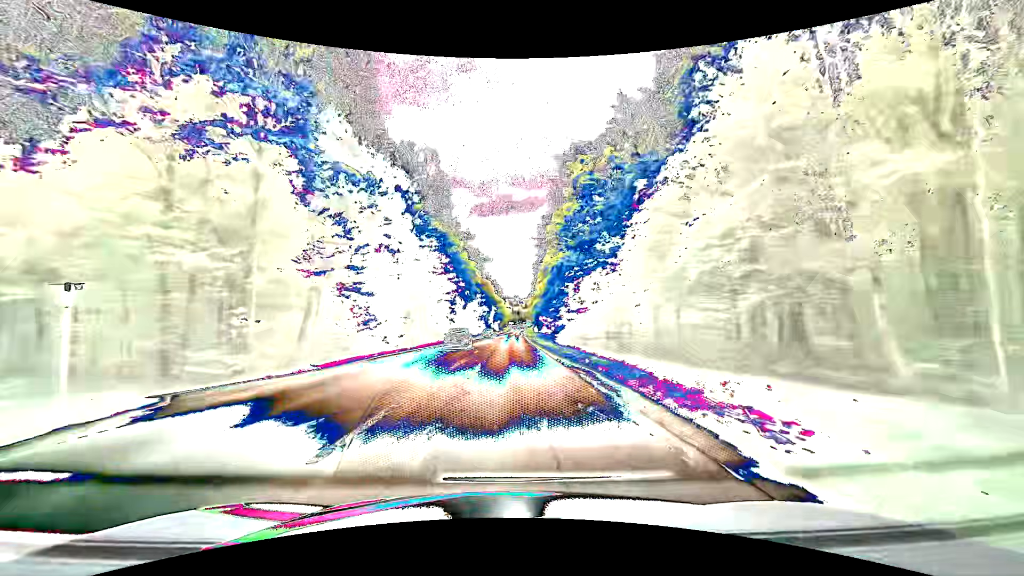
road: secondary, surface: asphalt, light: Day
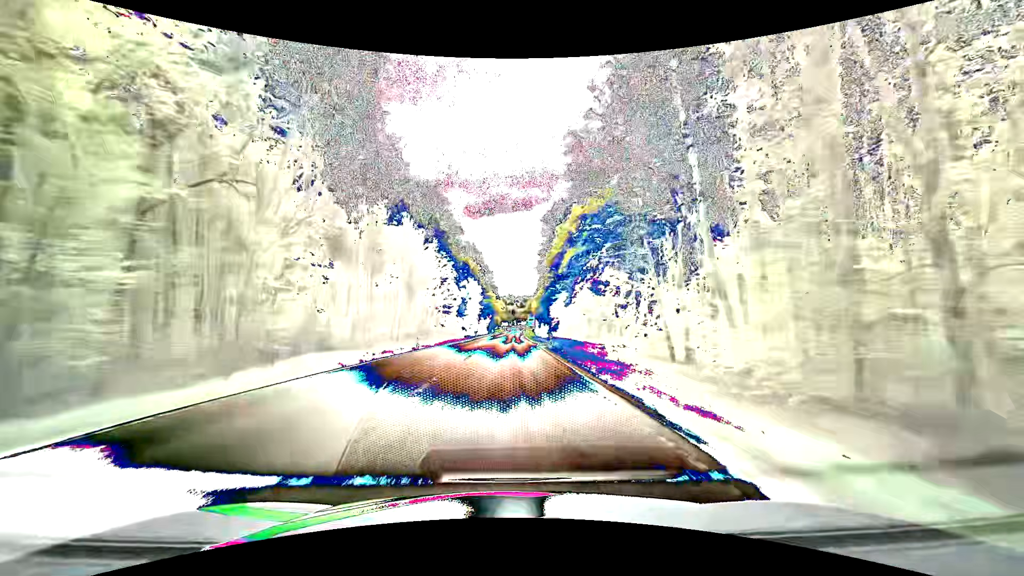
(+0.9, +79.0) m; +1°
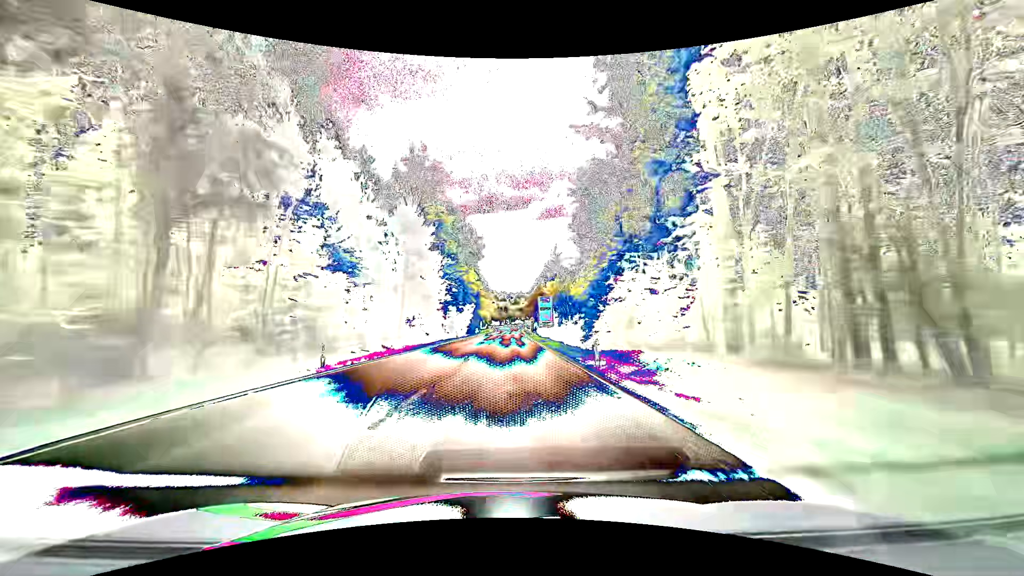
(-0.1, +76.1) m; 0°
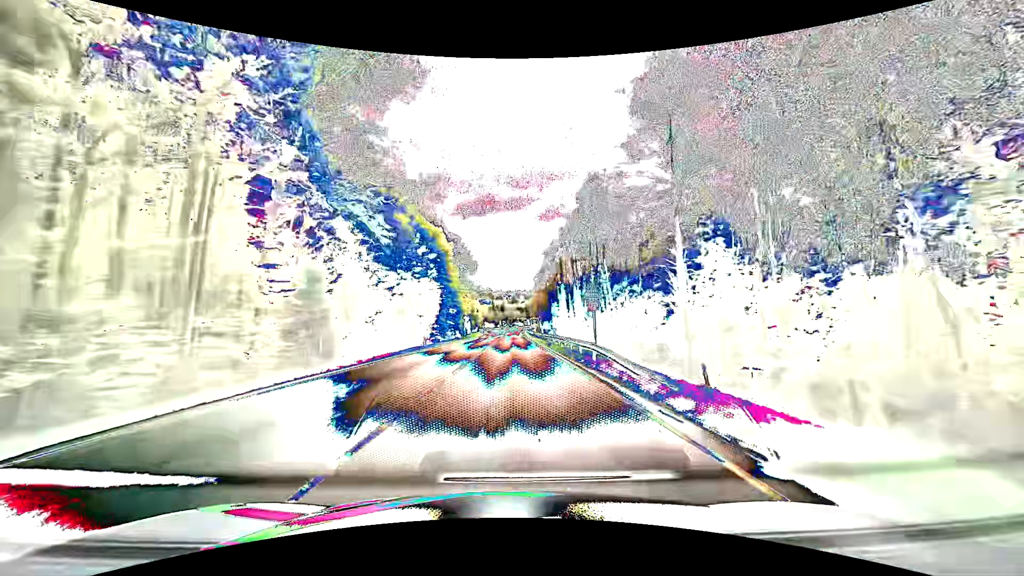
(+0.6, +69.6) m; +1°
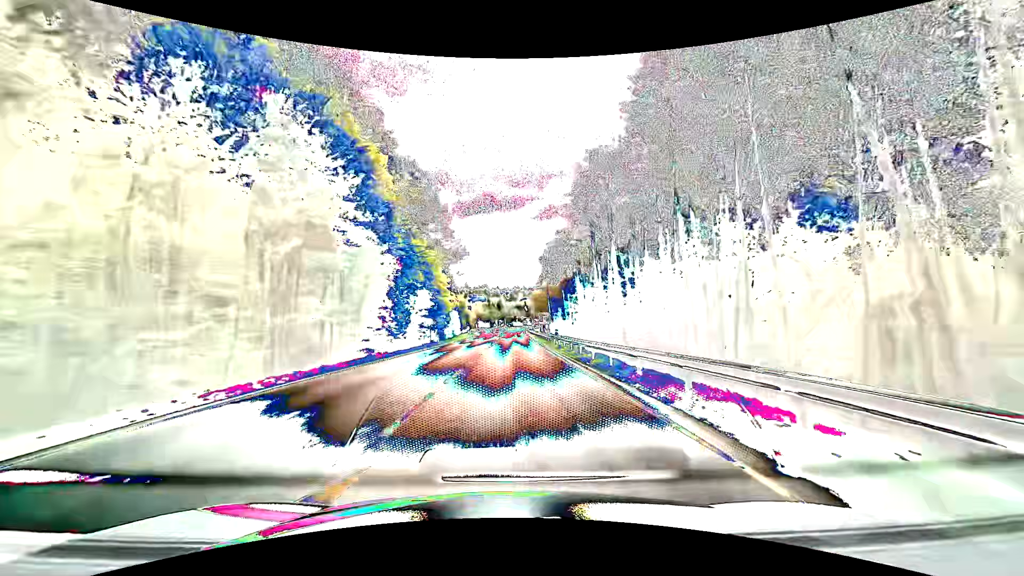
(0.0, +38.5) m; 0°
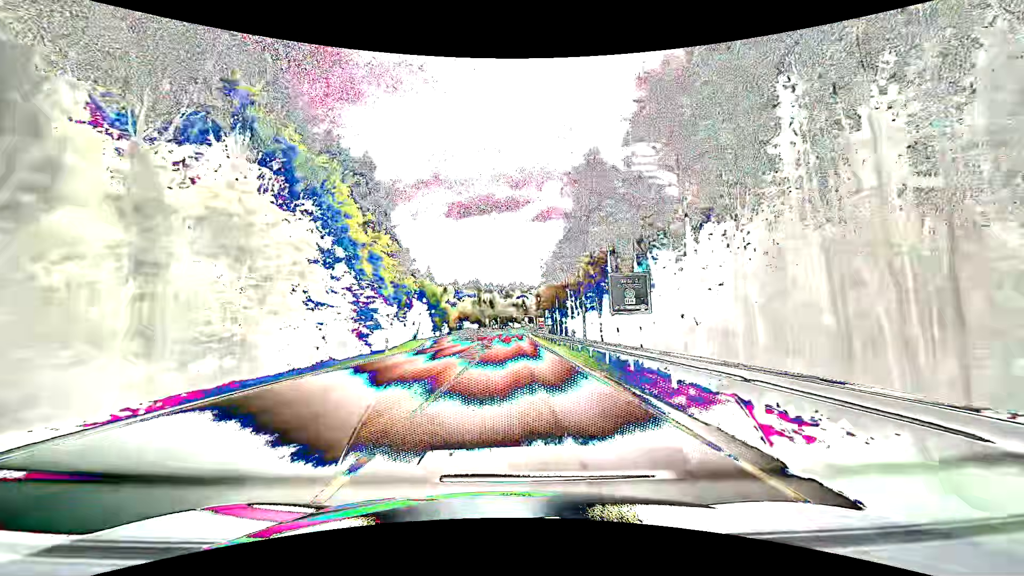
(+0.2, +58.7) m; 0°
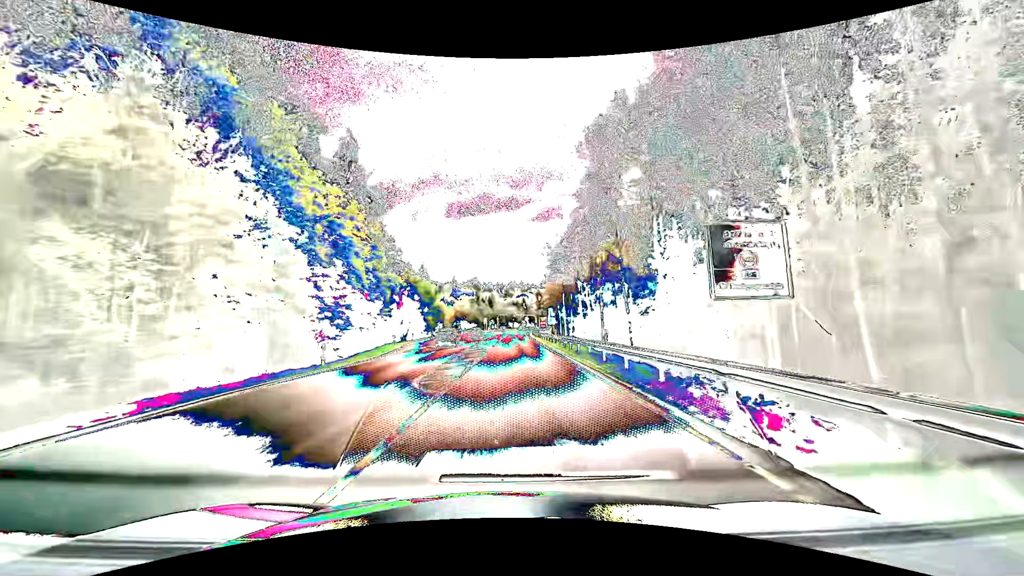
(0.0, +10.9) m; 0°
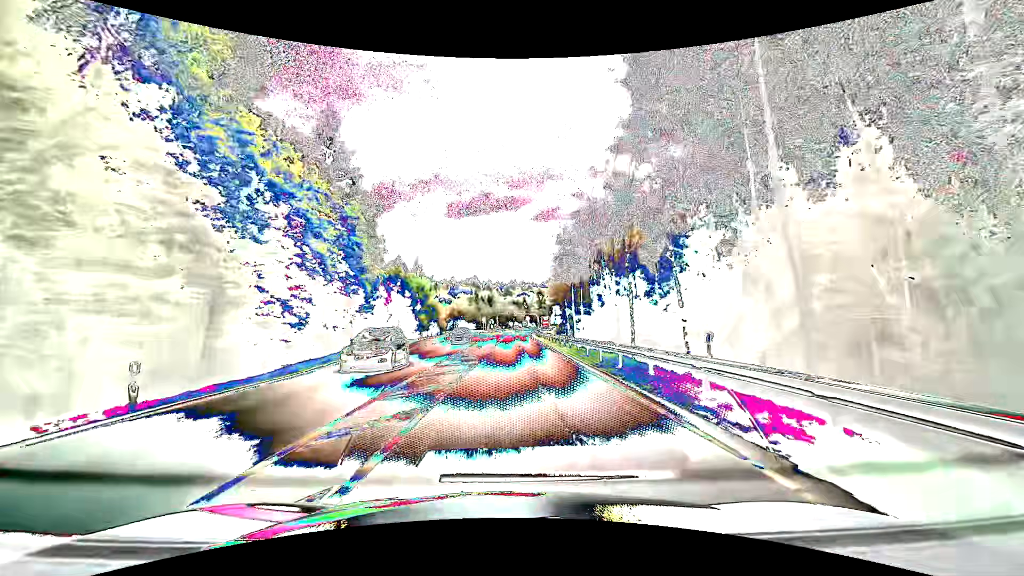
(-0.1, +10.6) m; 0°
(0, +10) (0, +20) (0, +30) (0, +40) (-1, +50) (-1, +60) (-1, +70) (-2, +80) (-2, +90) (-2, +100) m
